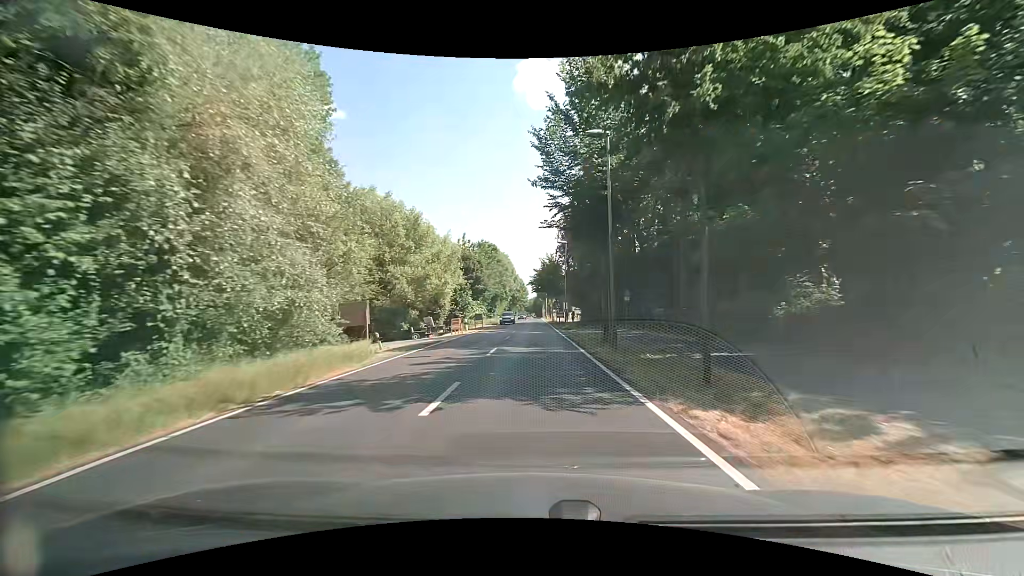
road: secondary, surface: asphalt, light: Day
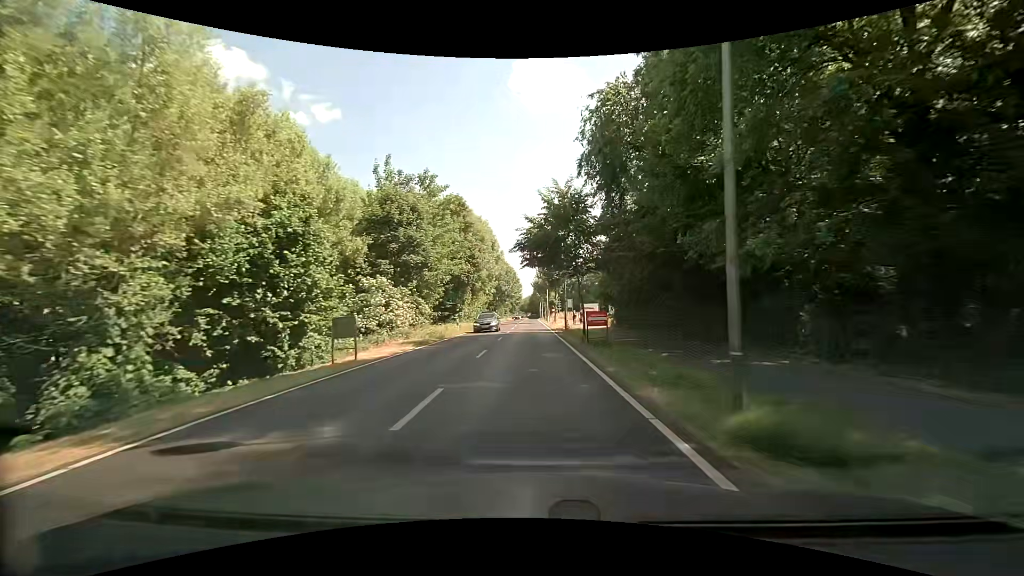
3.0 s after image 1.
(-0.1, +36.6) m; 0°
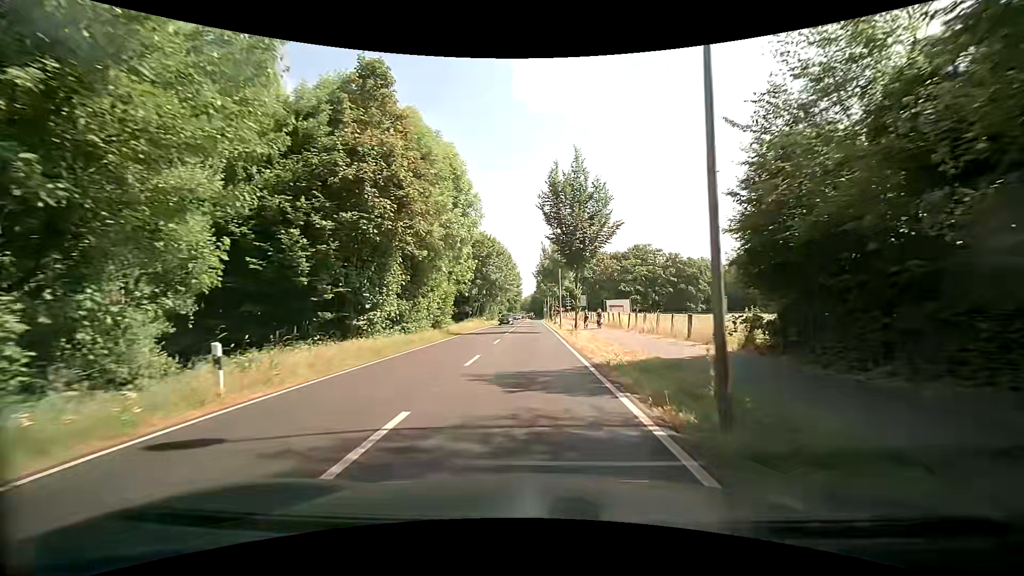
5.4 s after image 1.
(-0.3, +28.9) m; -1°
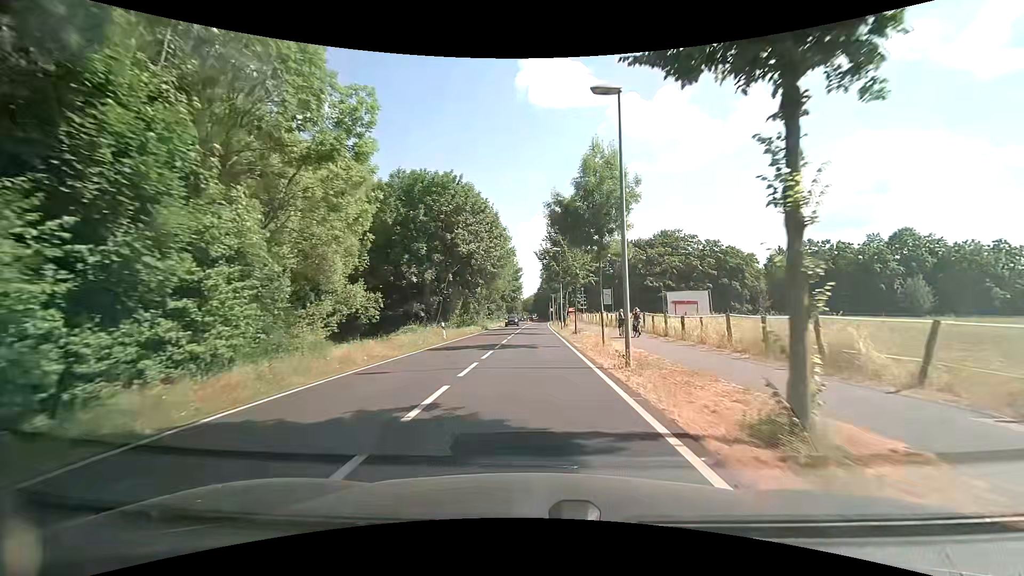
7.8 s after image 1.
(+0.1, +28.8) m; 0°
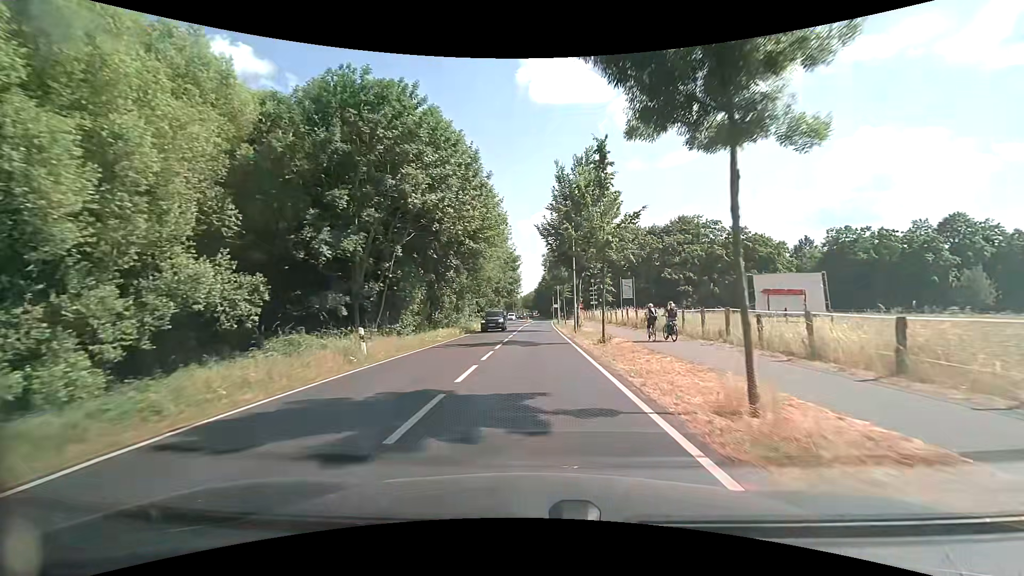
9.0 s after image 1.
(0.0, +14.5) m; 0°
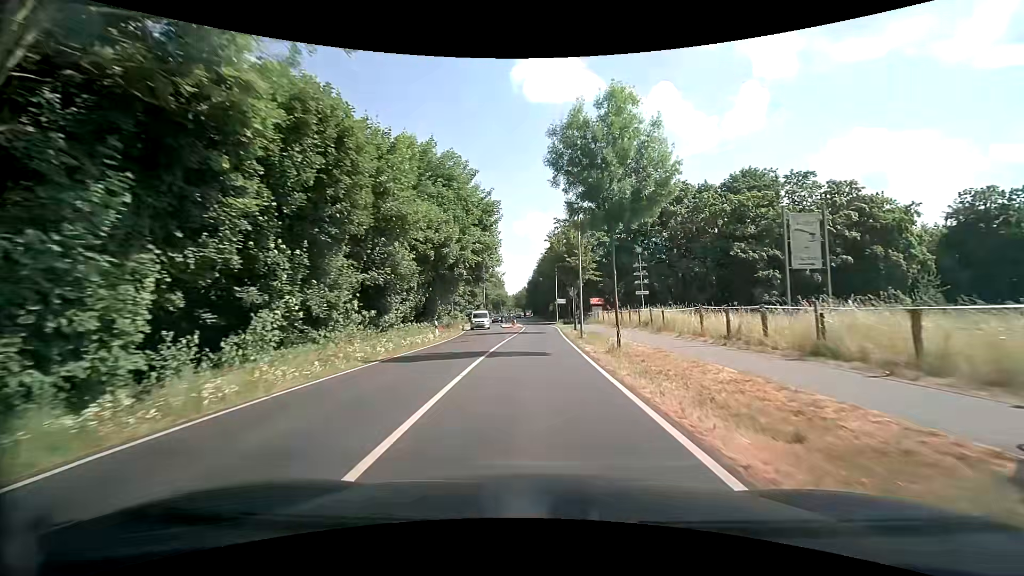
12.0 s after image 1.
(0.0, +36.9) m; +1°
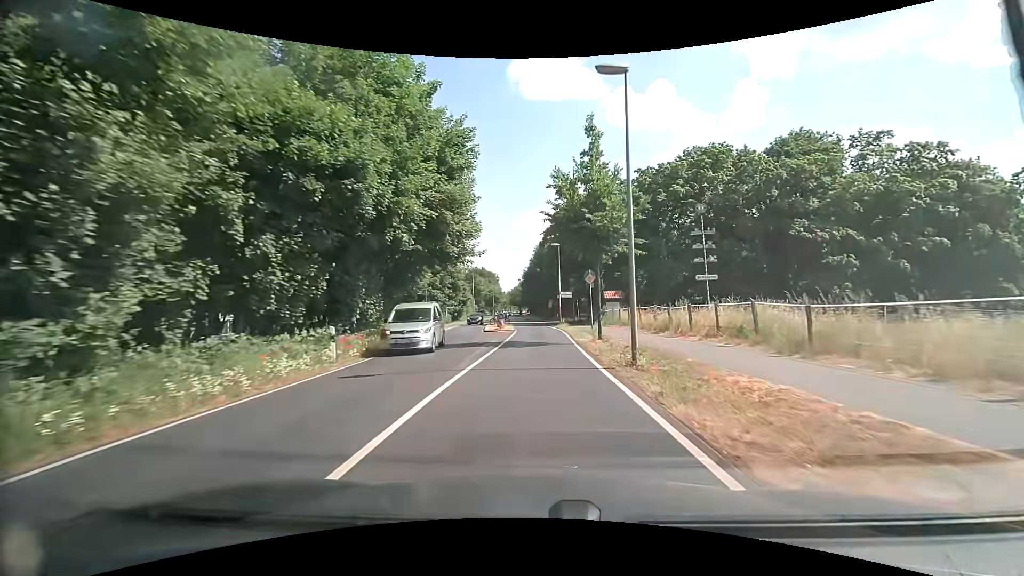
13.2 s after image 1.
(0.0, +15.0) m; +1°
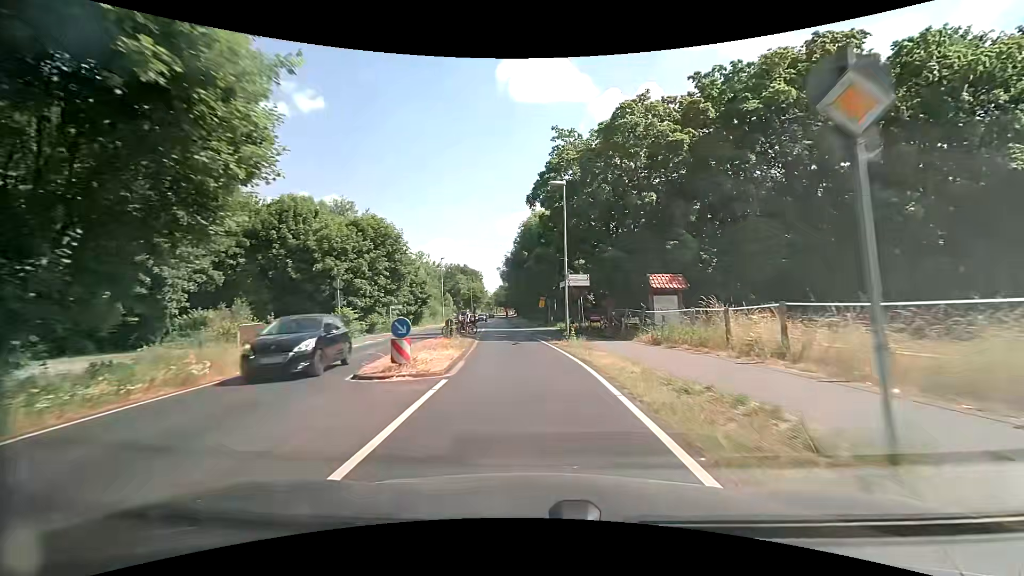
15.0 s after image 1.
(+0.2, +22.6) m; +1°
(0, +10) (0, +20) (-1, +30) (-2, +40) (-3, +50) (-4, +60) (-5, +70) (-6, +80) (-6, +90) (-7, +100) m
